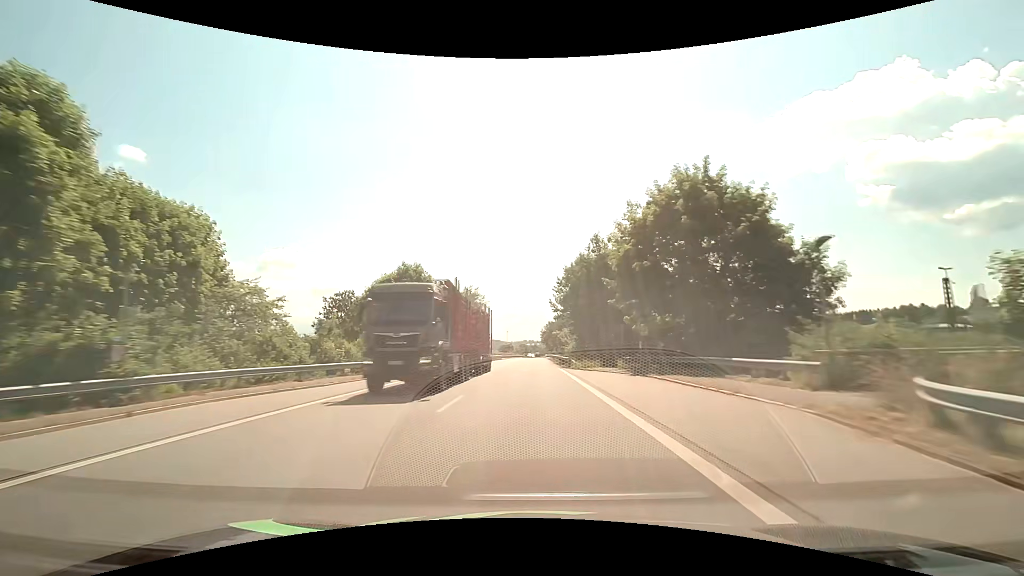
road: primary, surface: asphalt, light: Day
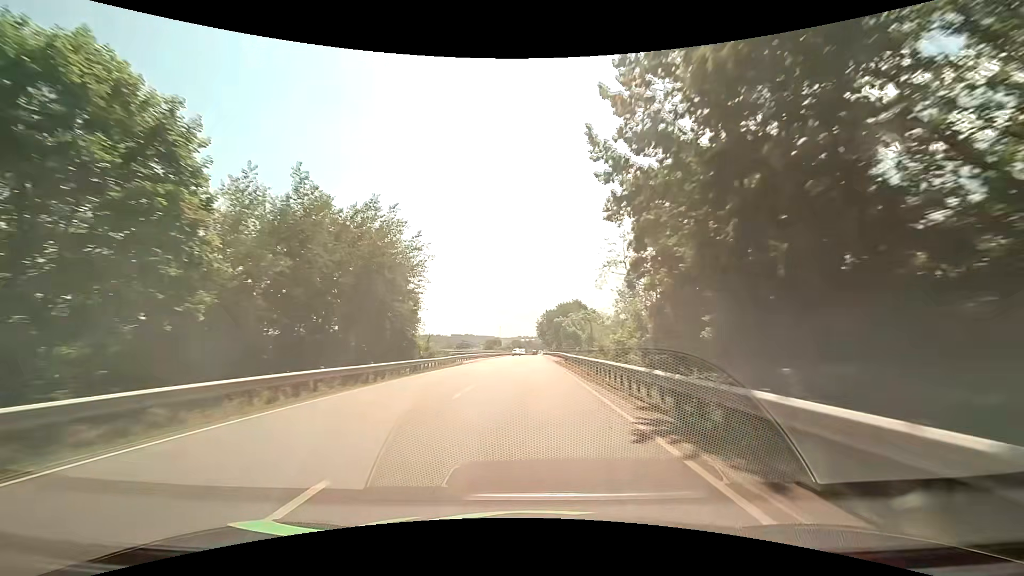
(+0.4, +45.9) m; +1°
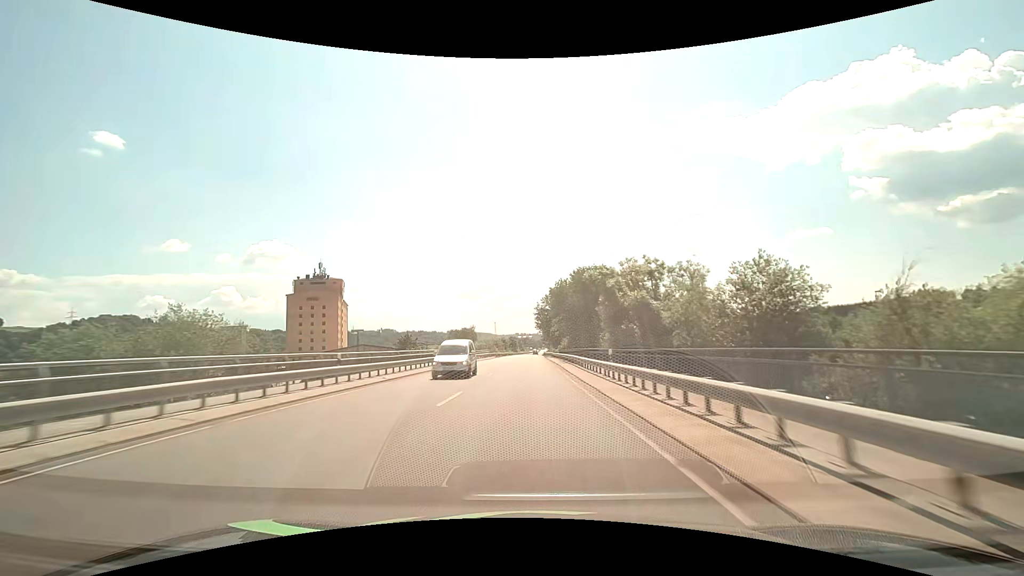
(+0.2, +61.7) m; 0°
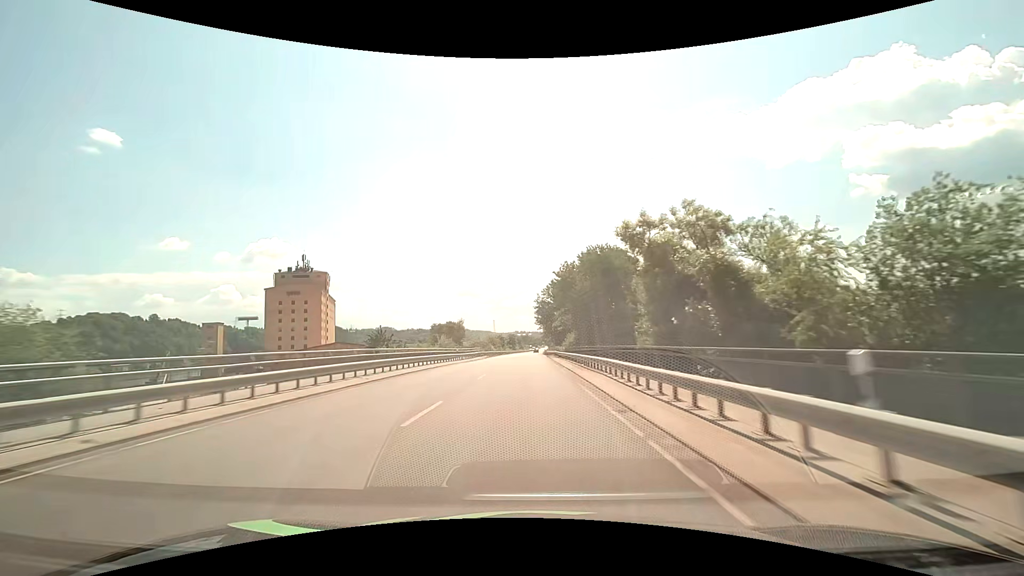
(0.0, +15.3) m; 0°
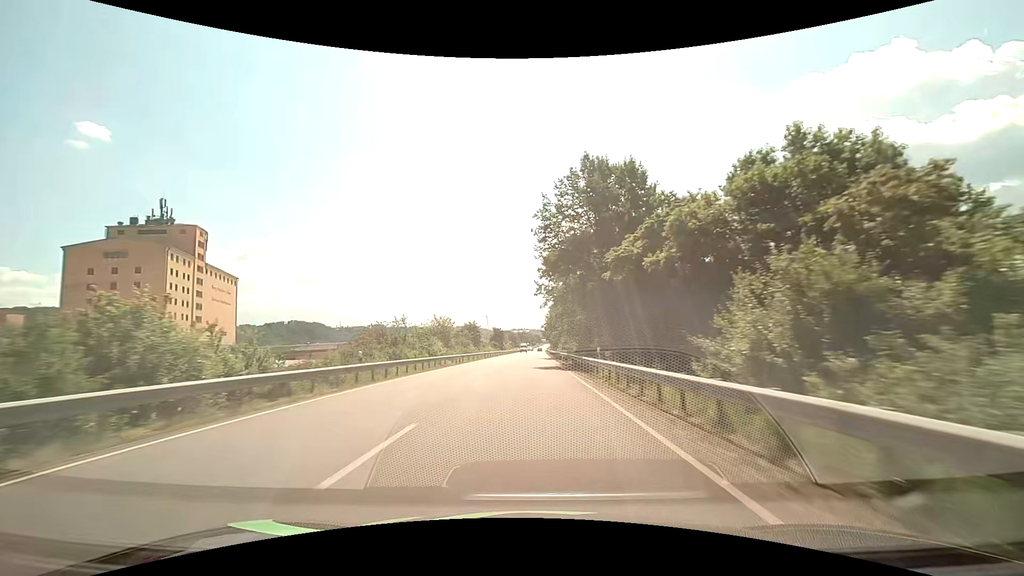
(+0.1, +76.2) m; 0°
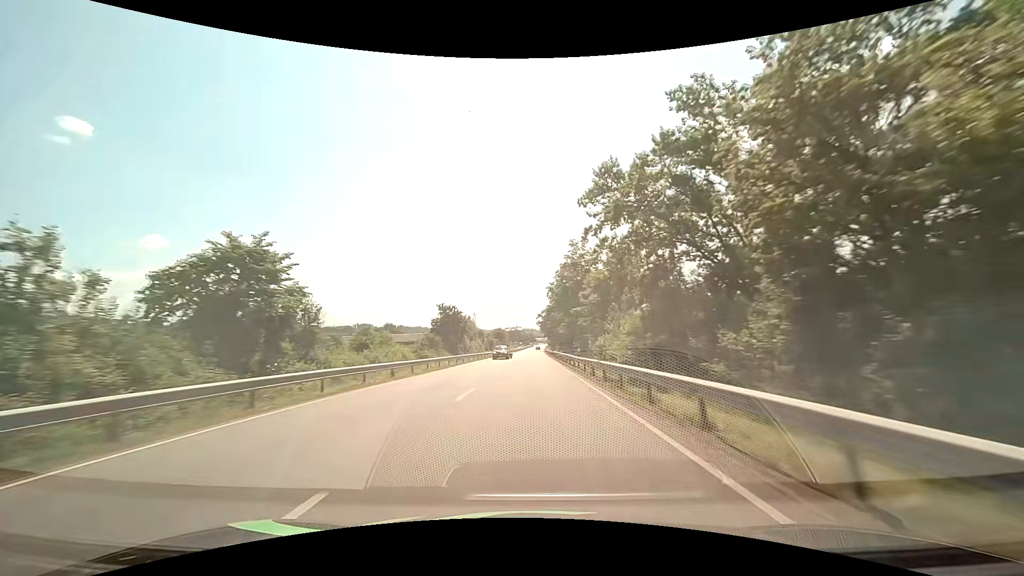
(+0.2, +76.6) m; +1°
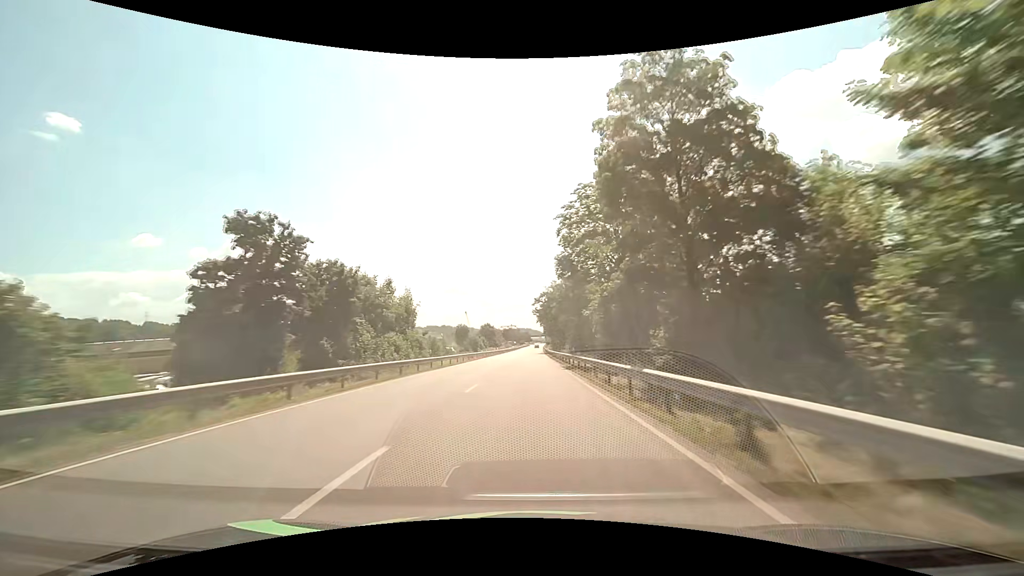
(+0.1, +46.2) m; 0°
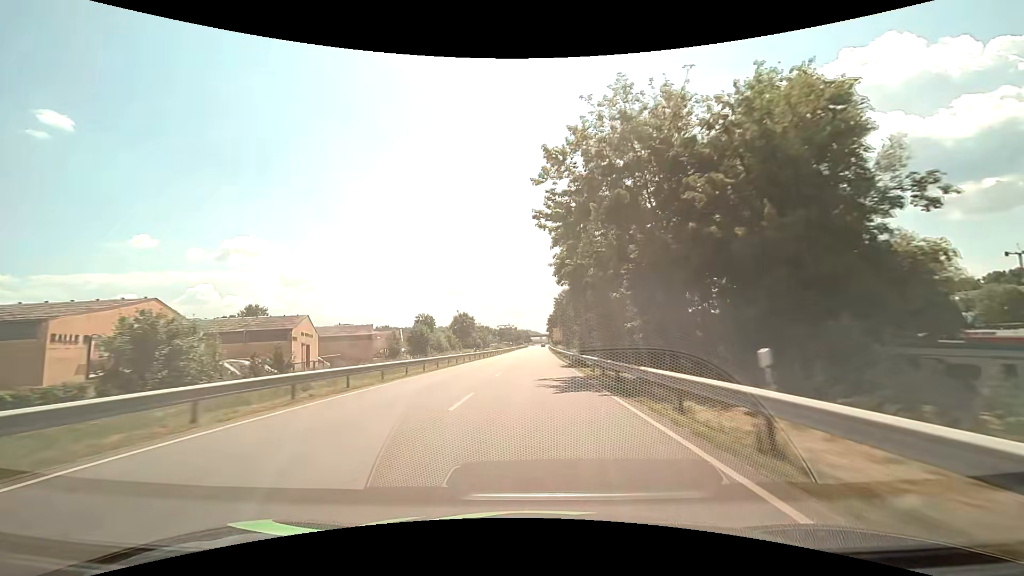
(+0.1, +76.6) m; 0°
(0, +10) (0, +20) (0, +30) (0, +40) (0, +50) (0, +60) (0, +70) (0, +80) (+1, +90) (+1, +100) m
